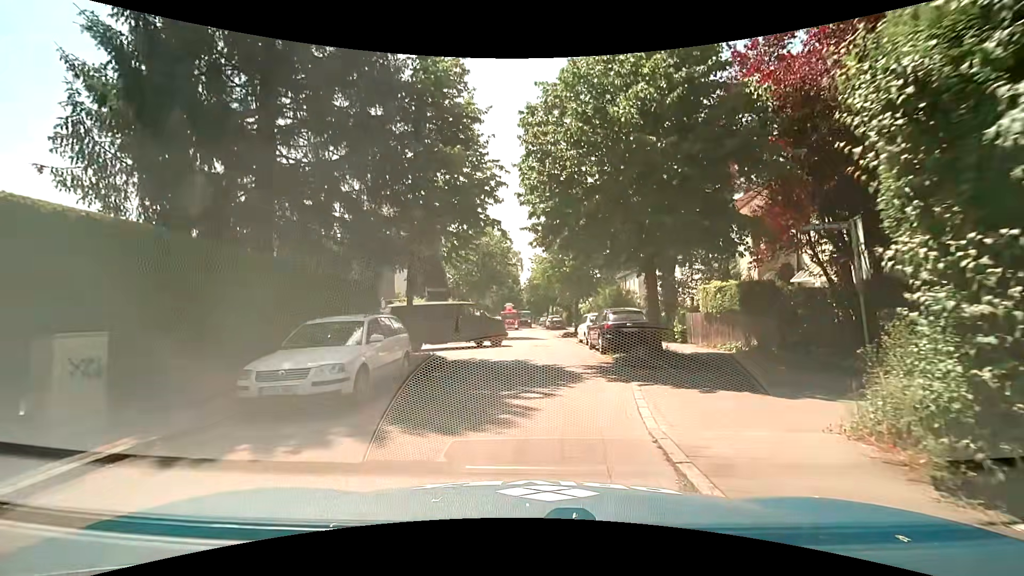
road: residential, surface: asphalt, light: Day
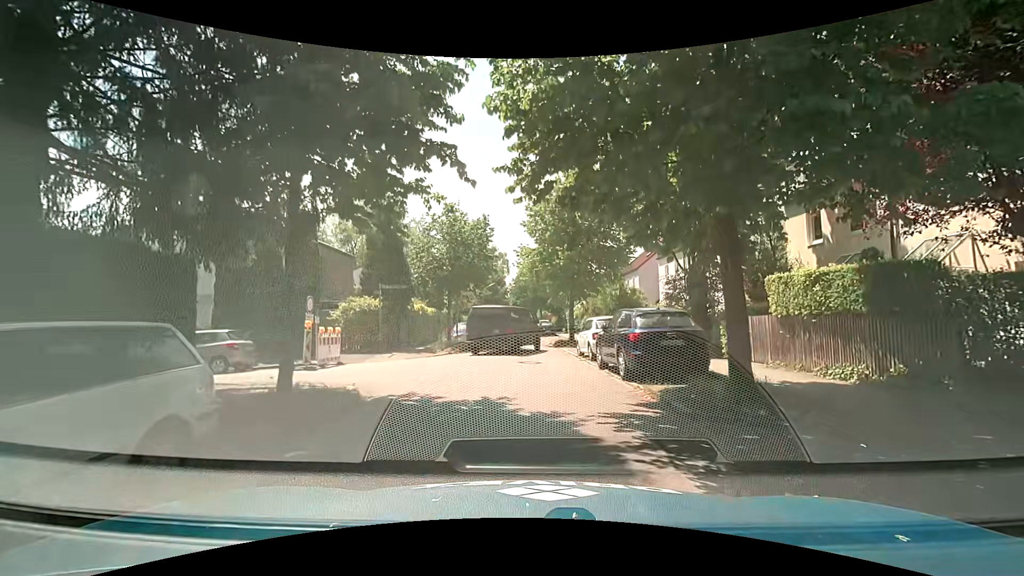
(0.0, +6.4) m; +2°
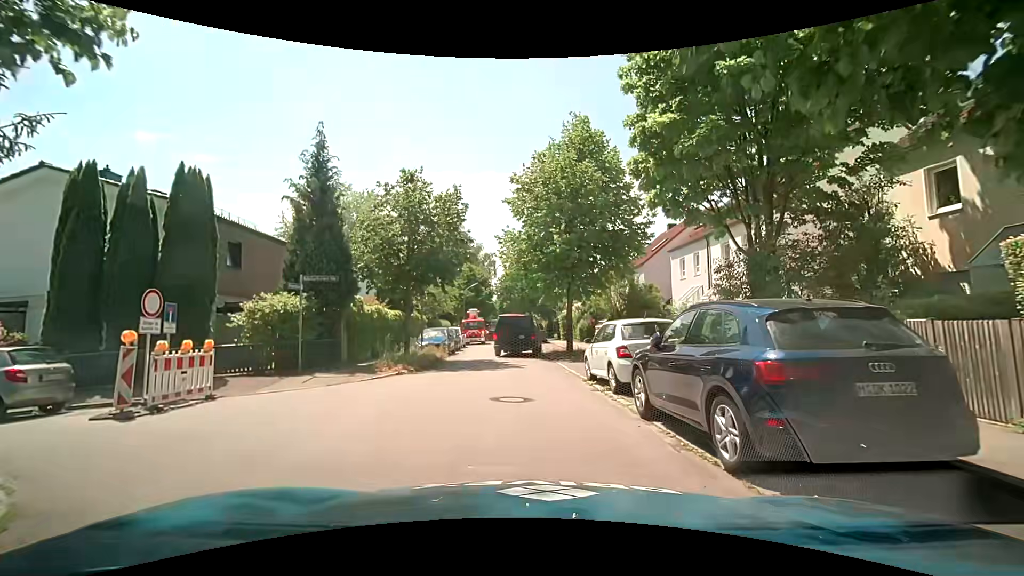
(-0.1, +6.8) m; -1°
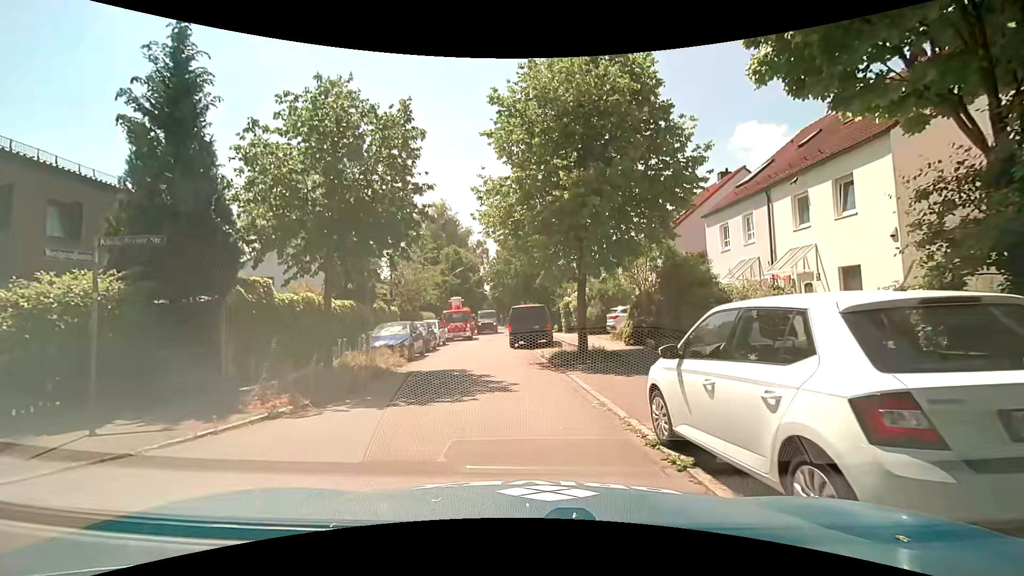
(+0.2, +7.2) m; 0°
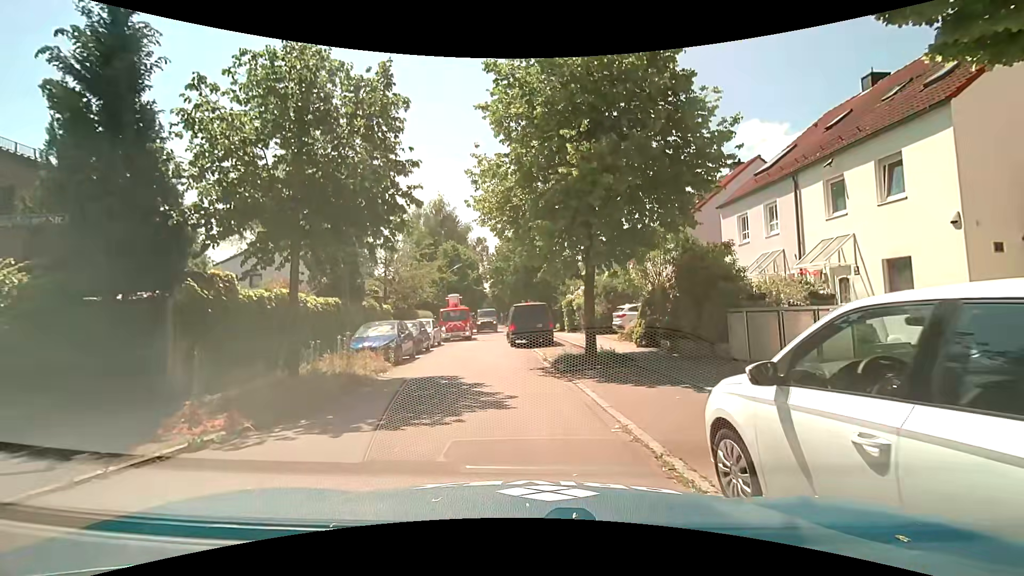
(0.0, +1.8) m; 0°
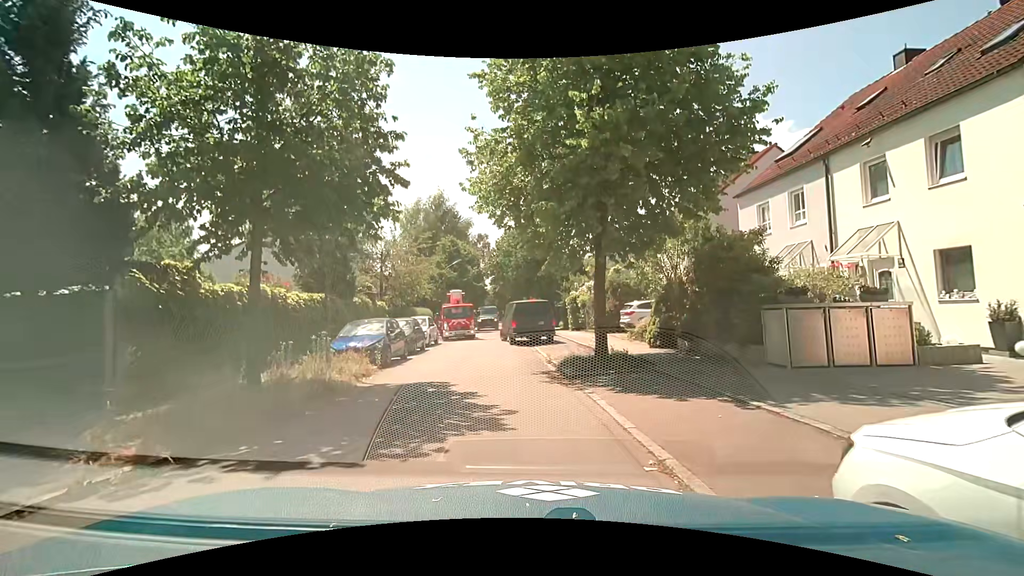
(0.0, +1.6) m; +2°
